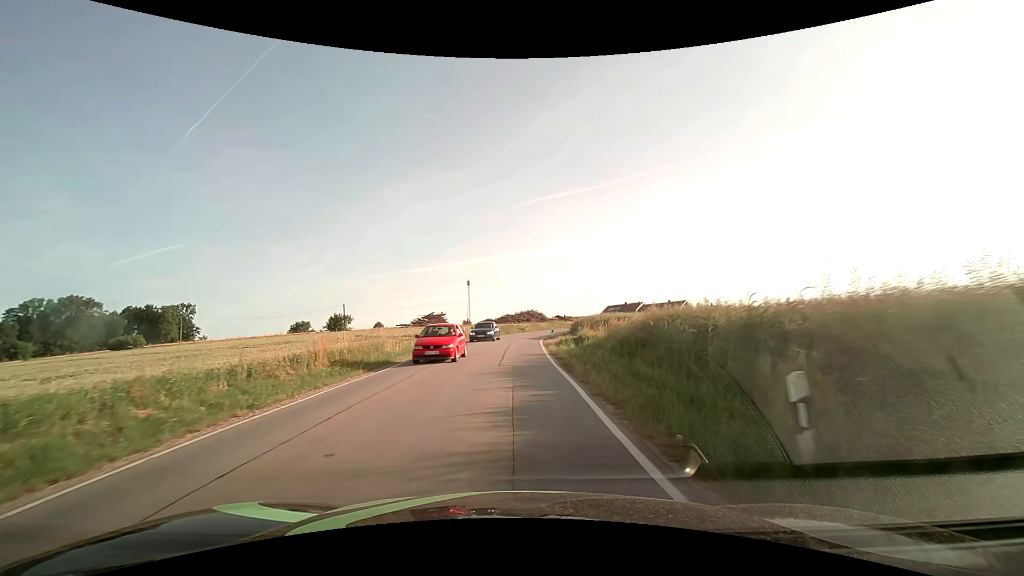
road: secondary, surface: asphalt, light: Day
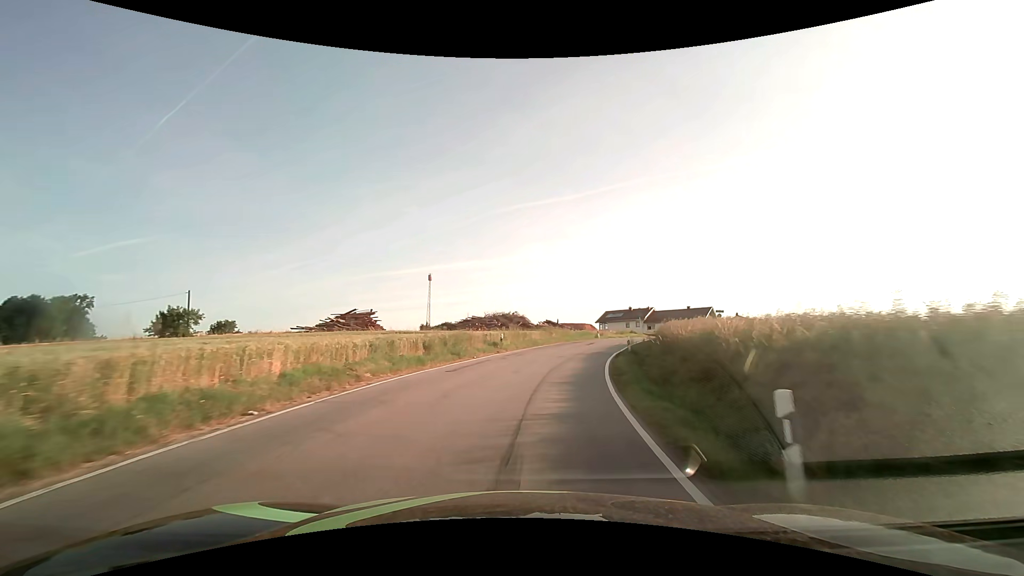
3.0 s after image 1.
(-0.8, +37.6) m; +1°
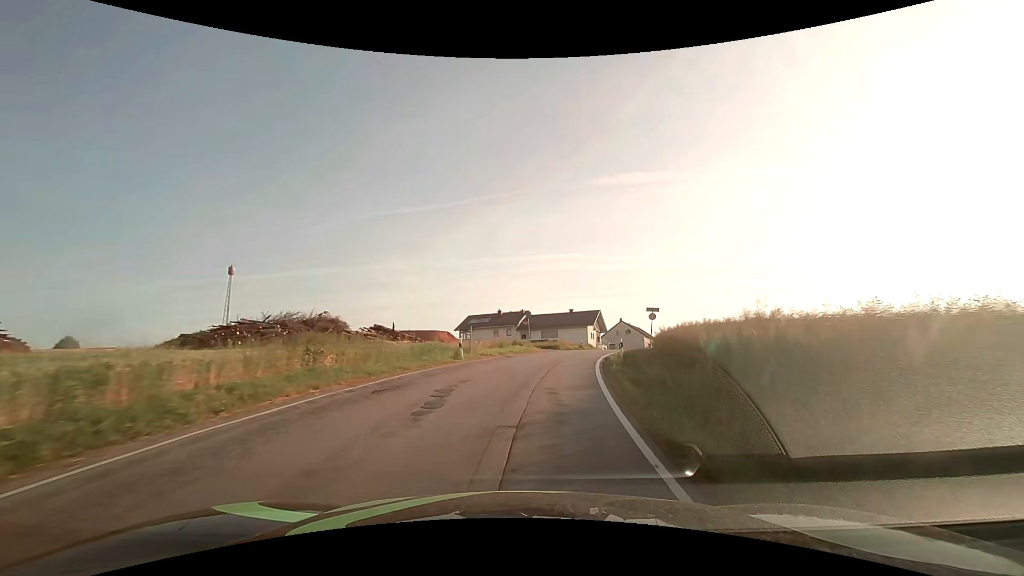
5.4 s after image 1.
(+4.1, +29.9) m; +17°
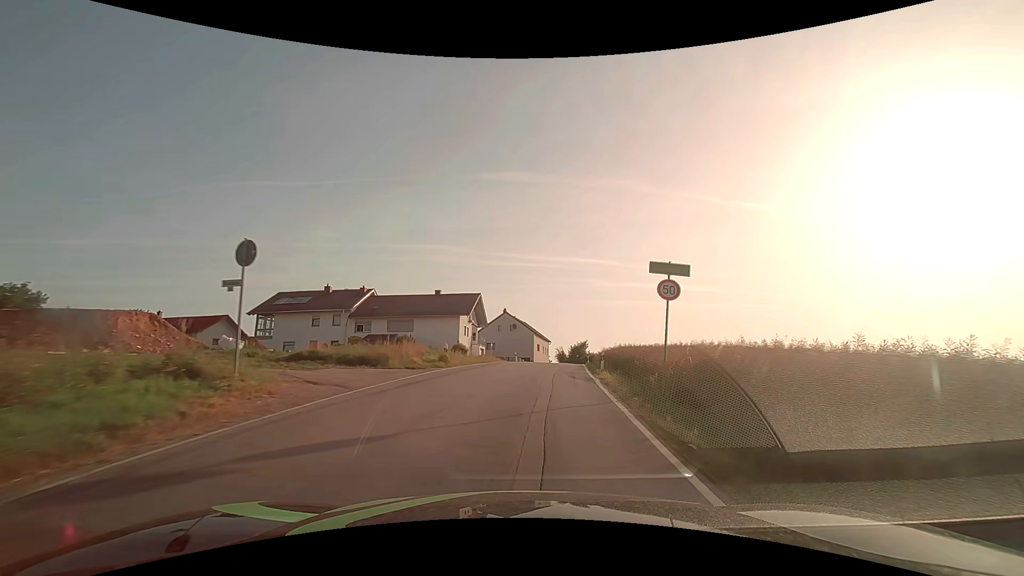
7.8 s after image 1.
(+3.4, +29.9) m; +14°
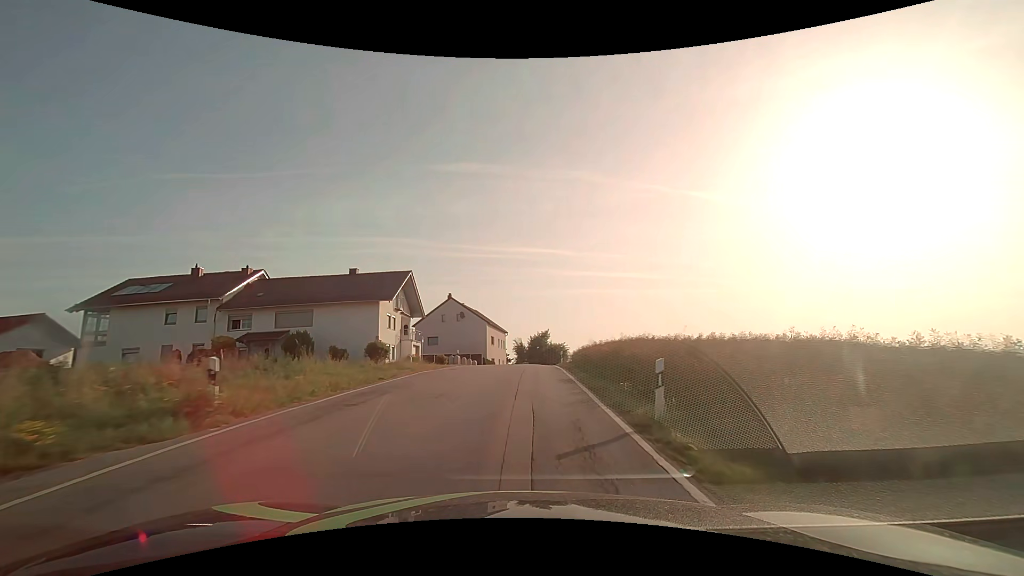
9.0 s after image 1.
(+0.9, +15.3) m; +6°
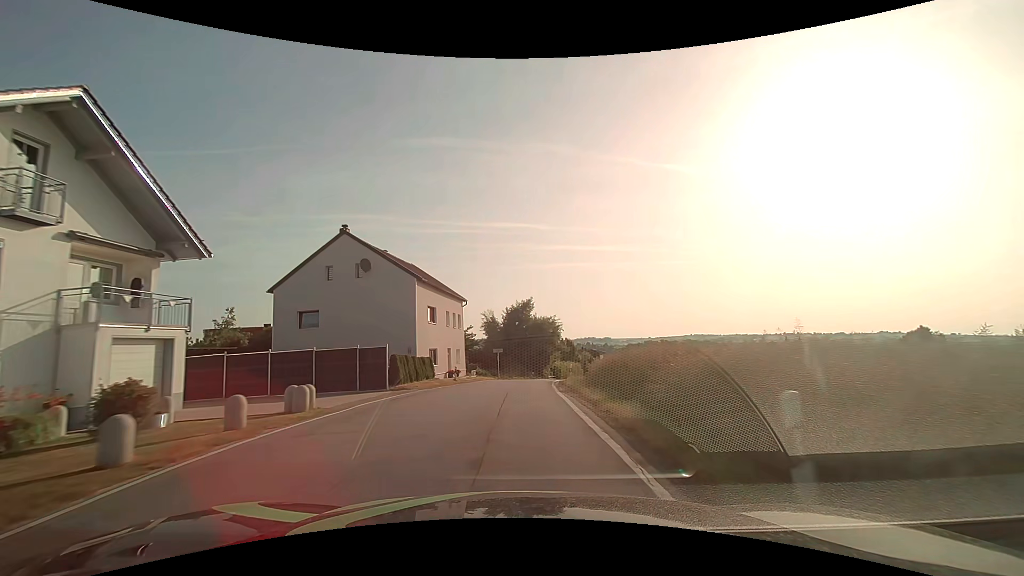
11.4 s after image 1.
(+0.6, +31.2) m; +2°
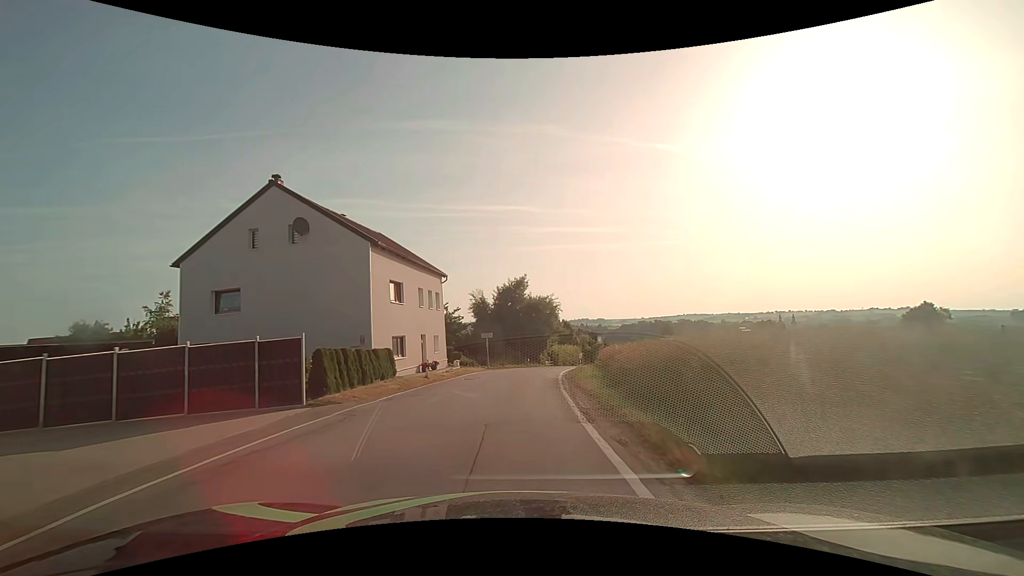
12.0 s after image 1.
(0.0, +7.9) m; +1°
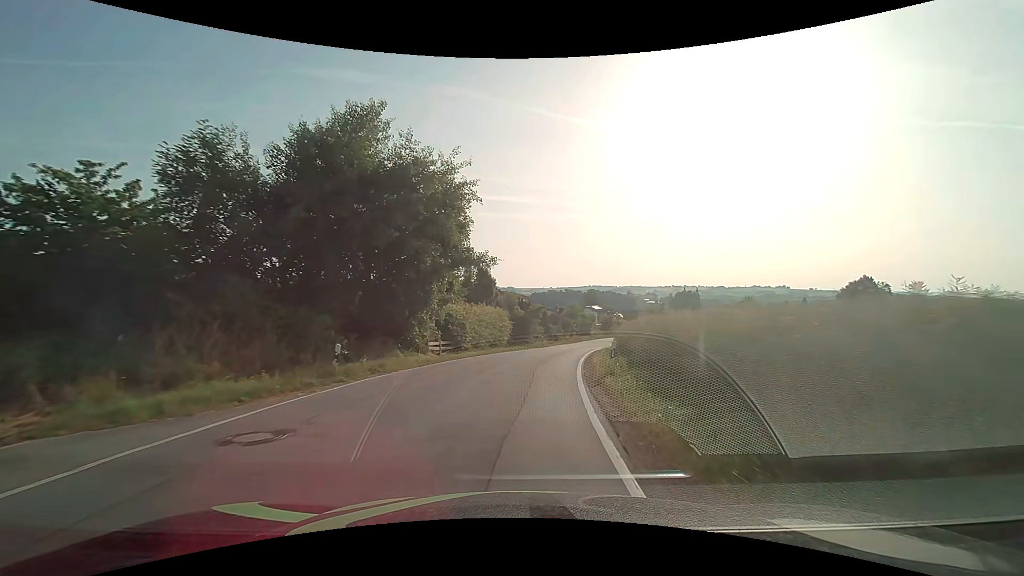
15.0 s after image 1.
(+2.8, +40.6) m; +10°
(0, +10) (+1, +20) (+3, +30) (+5, +40) (+7, +49) (+10, +59) (+13, +68) (+16, +78) (+20, +87) (+23, +97) m
